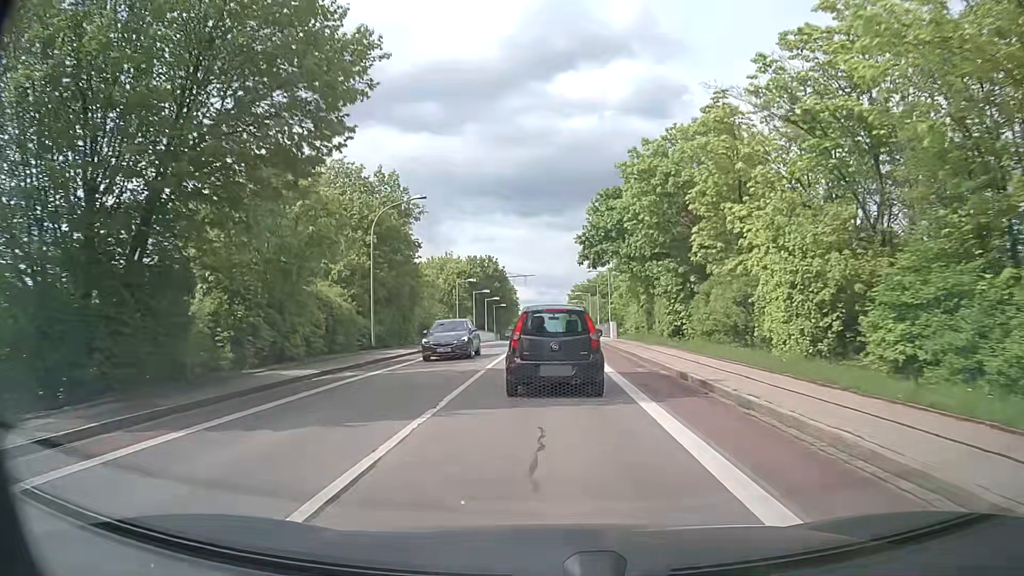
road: tertiary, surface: asphalt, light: Day
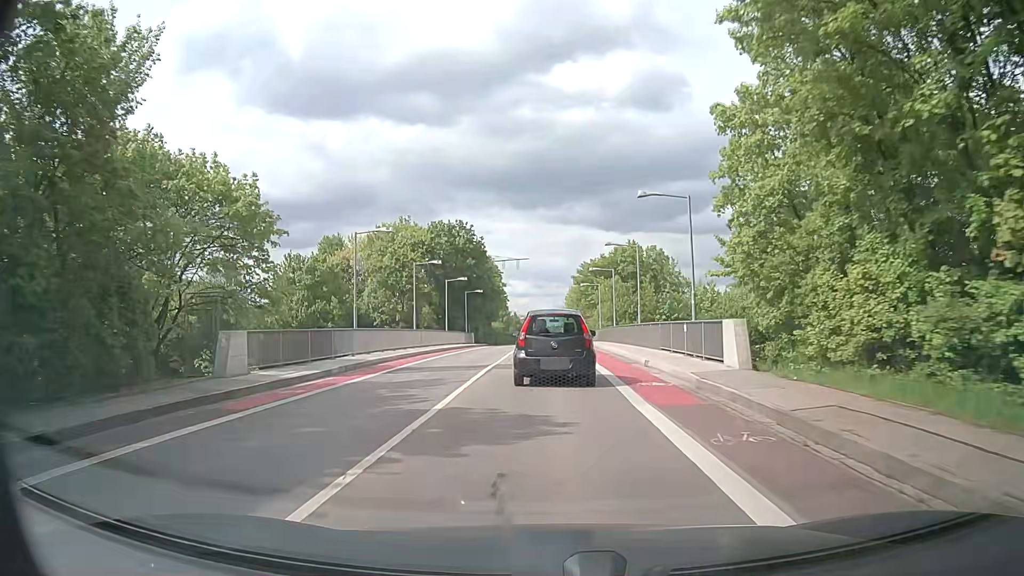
(0.0, +31.9) m; 0°
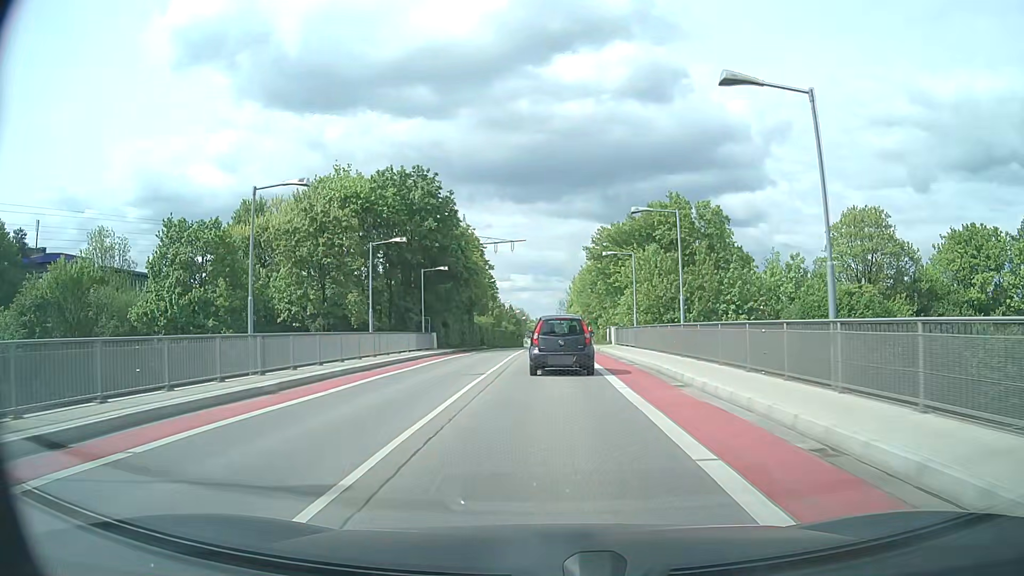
(-0.1, +24.3) m; 0°
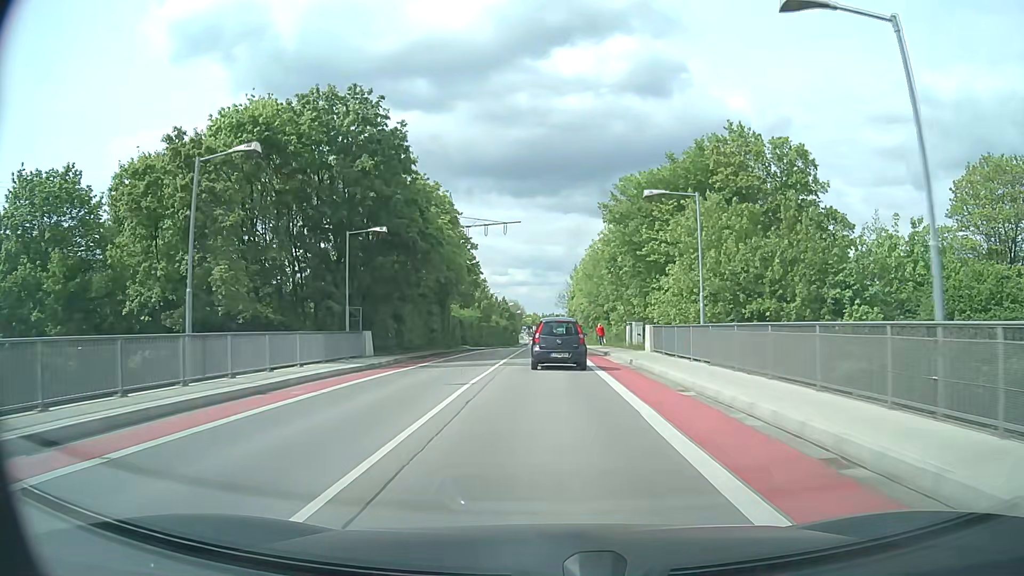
(0.0, +16.9) m; 0°
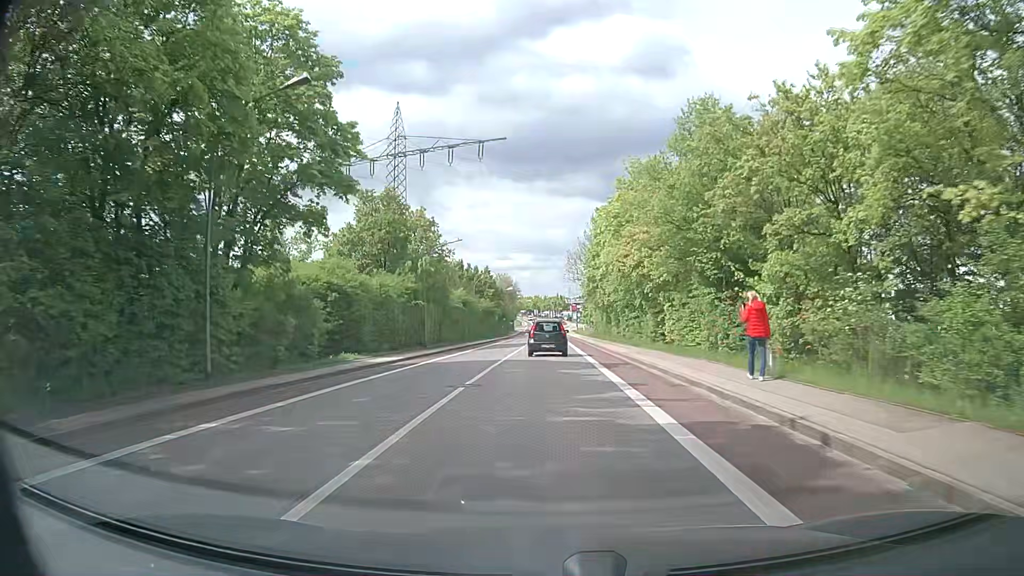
(+0.1, +42.1) m; 0°
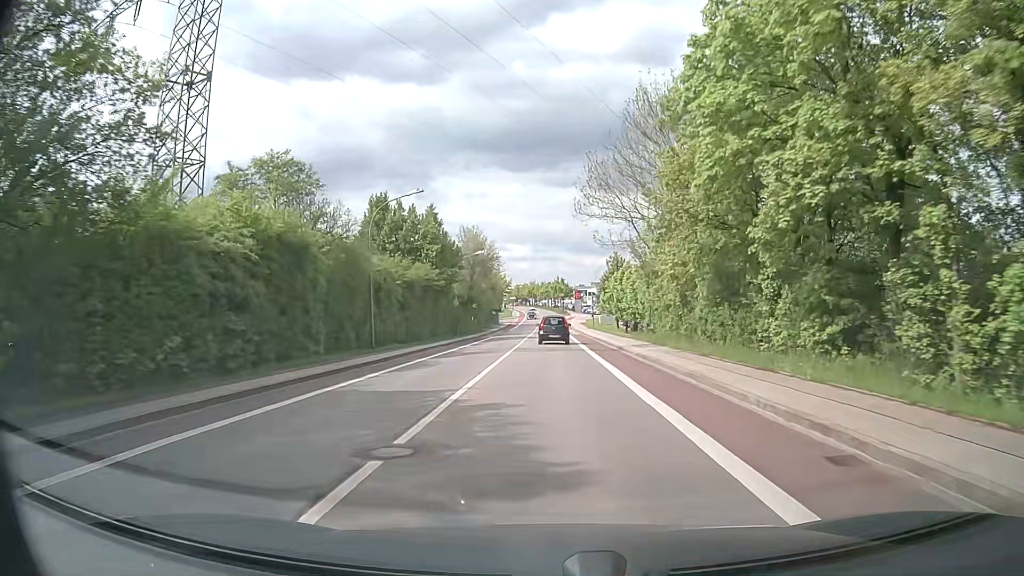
(-0.1, +43.8) m; 0°
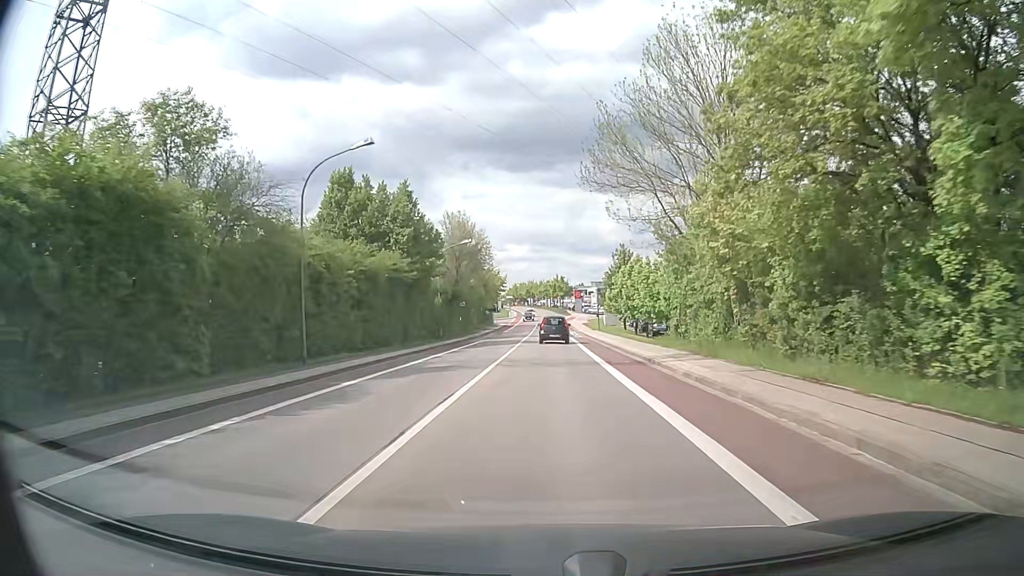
(0.0, +9.0) m; +1°
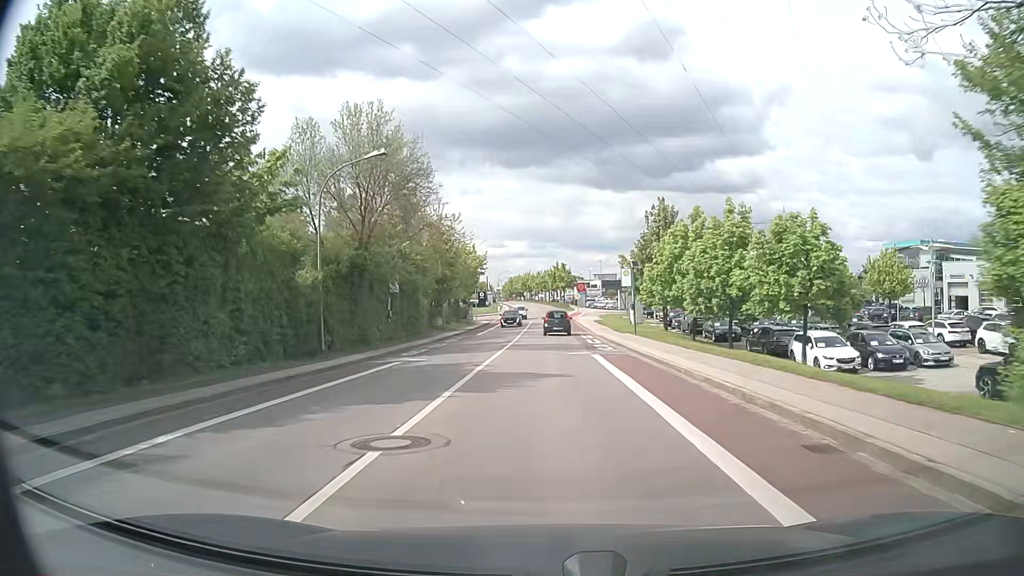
(+0.1, +26.9) m; 0°
(0, +10) (0, +20) (0, +30) (0, +40) (0, +50) (0, +60) (0, +70) (0, +80) (-1, +90) (-8, +97) m
